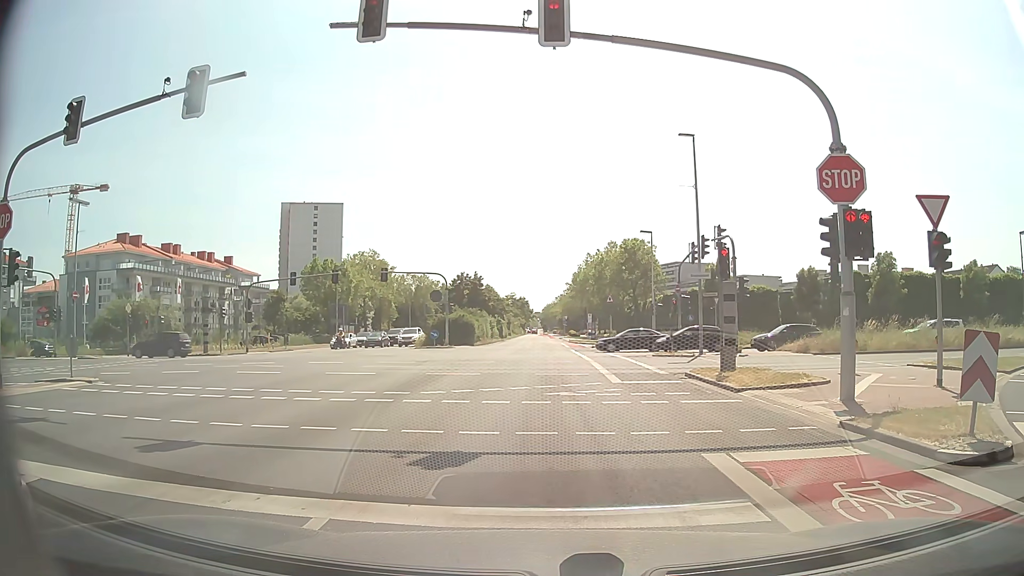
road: secondary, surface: asphalt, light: Day
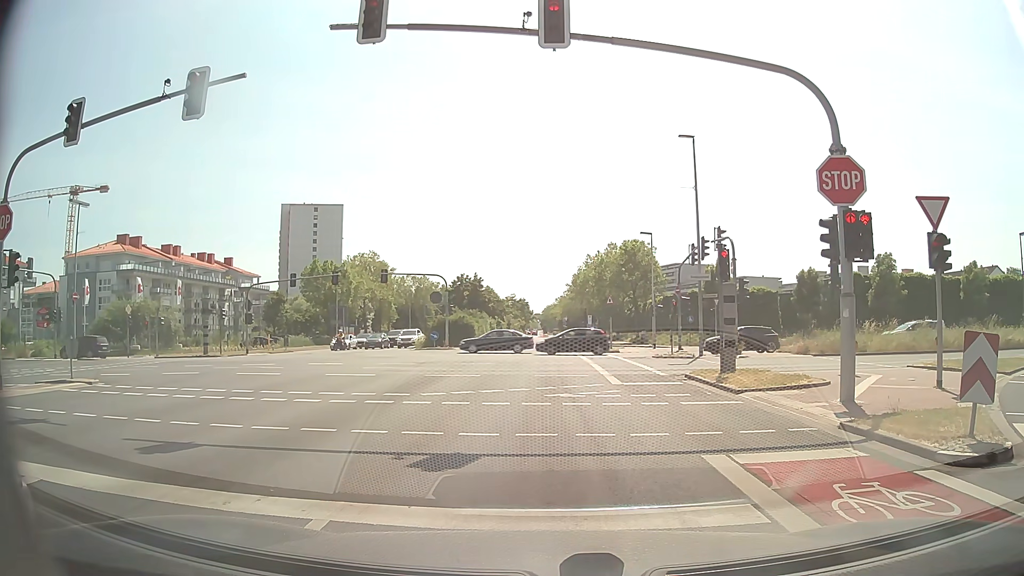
(0.0, 0.0) m; 0°
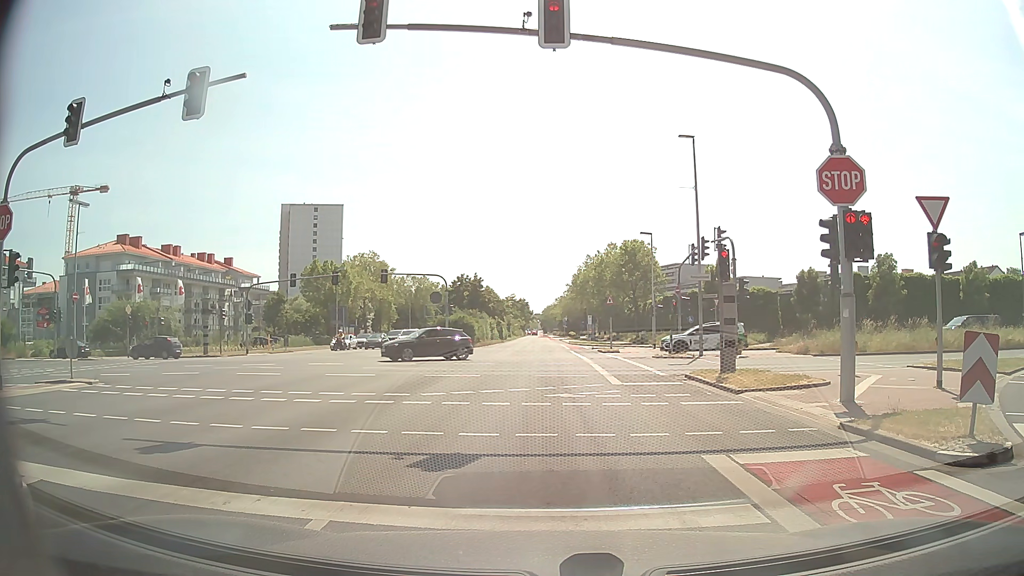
(0.0, 0.0) m; 0°
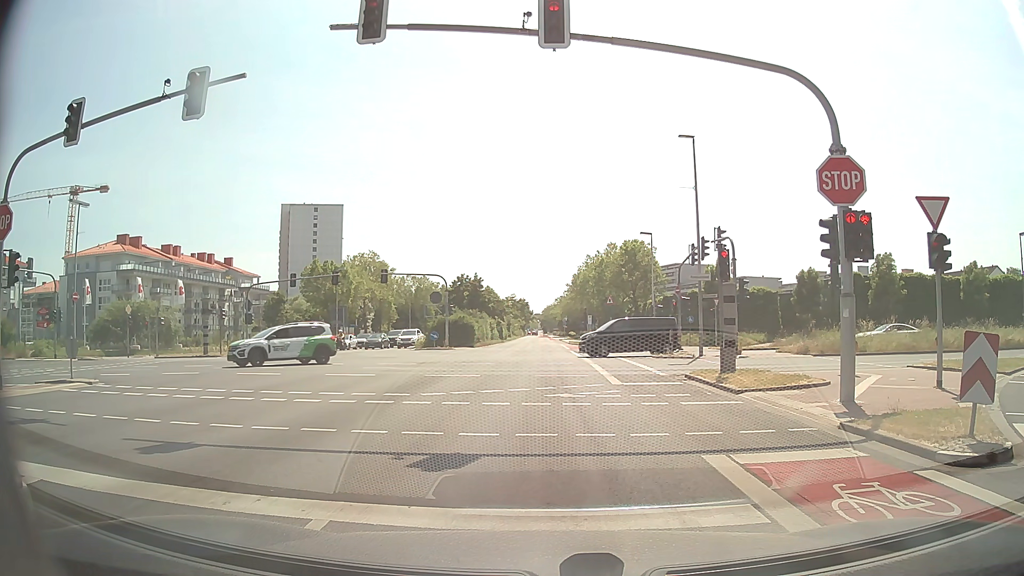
(0.0, 0.0) m; 0°
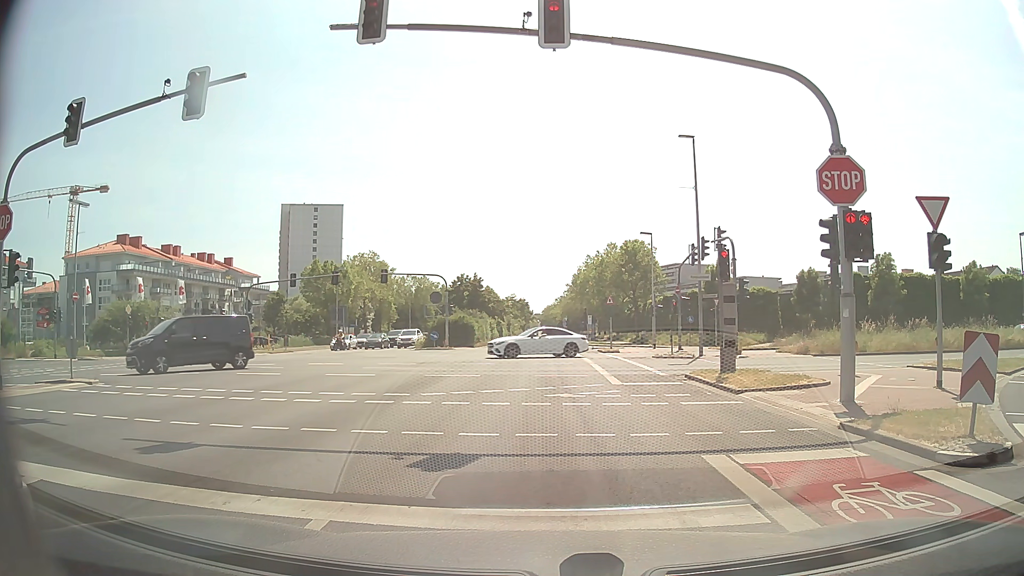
(0.0, 0.0) m; 0°
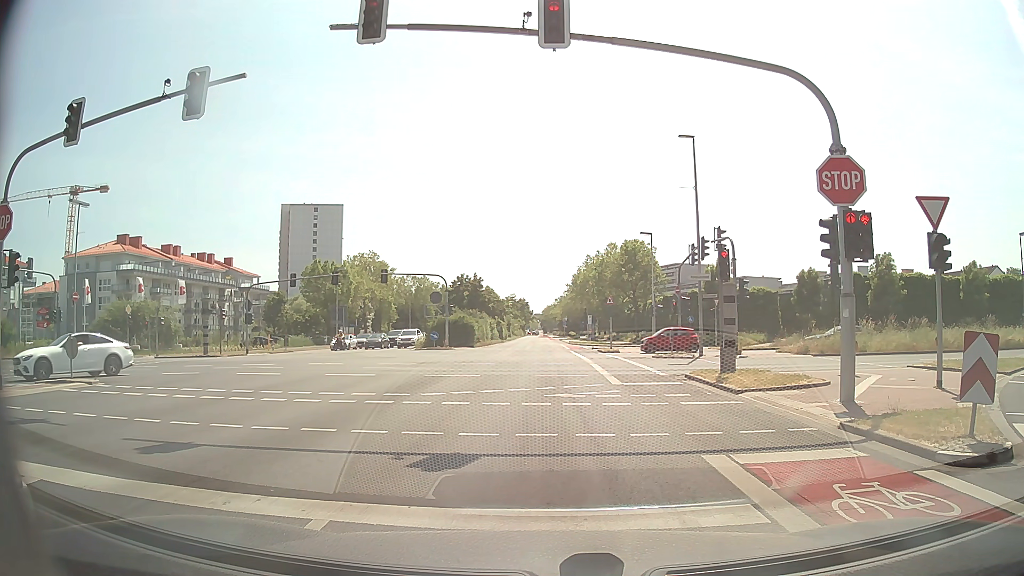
(0.0, 0.0) m; 0°
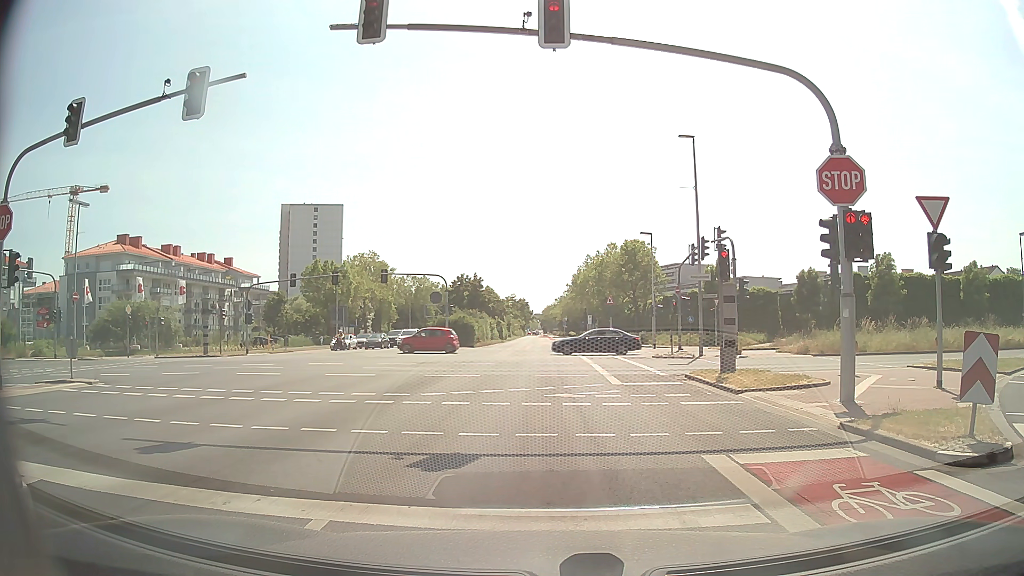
(0.0, 0.0) m; 0°
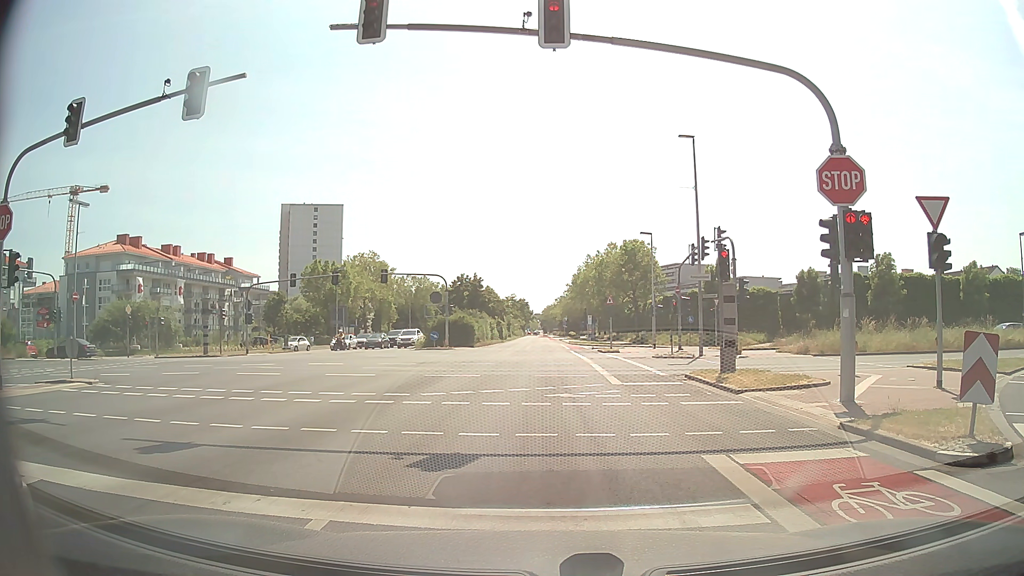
(0.0, 0.0) m; 0°
(0, +10) (+1, +20) (+1, +30) (+1, +40) (+2, +50) (+2, +60) (+2, +70) (+2, +80) (+3, +90) (+3, +100) m
